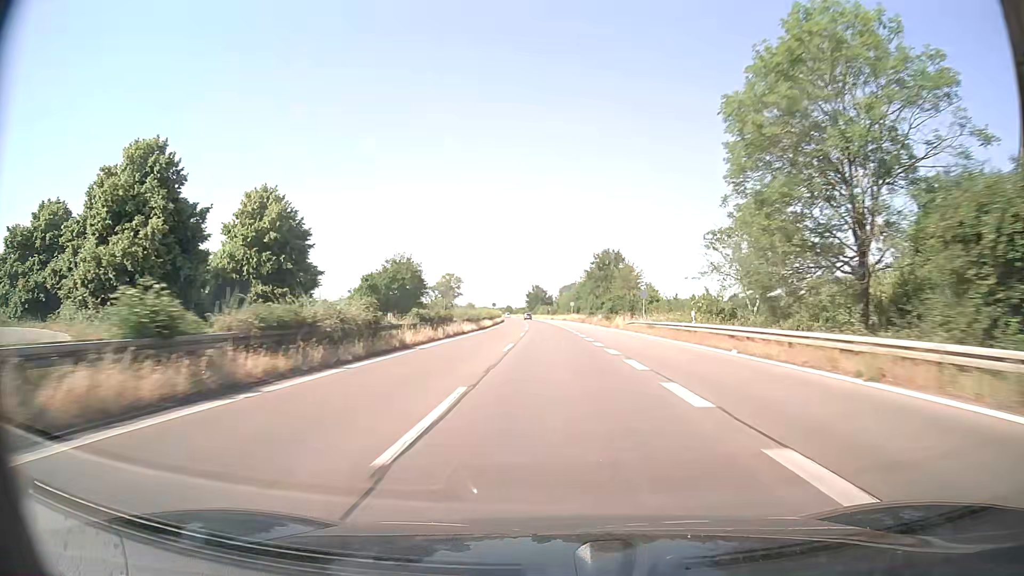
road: trunk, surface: asphalt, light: Day
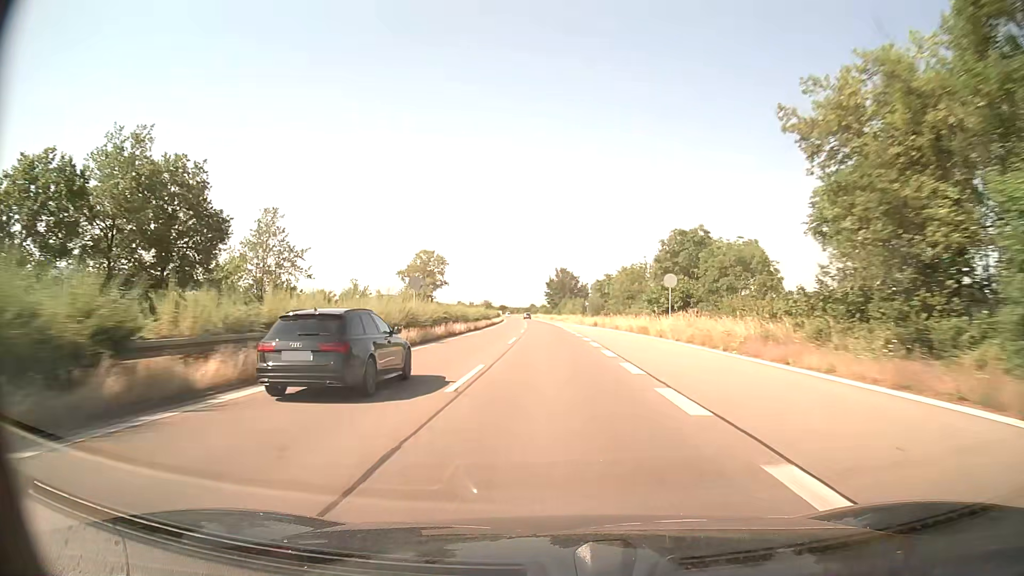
(-2.9, +84.5) m; -3°
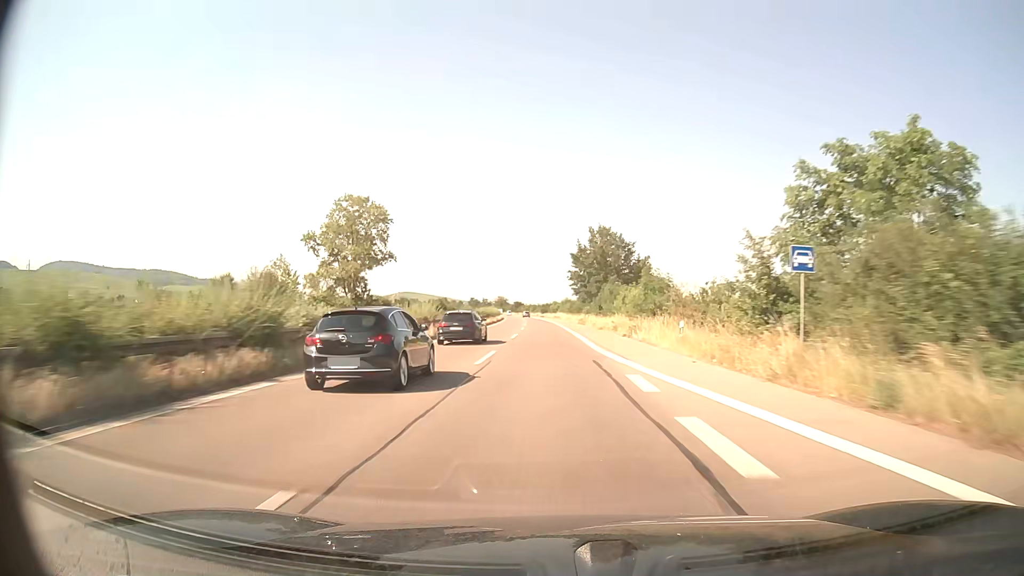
(-1.2, +69.3) m; -2°
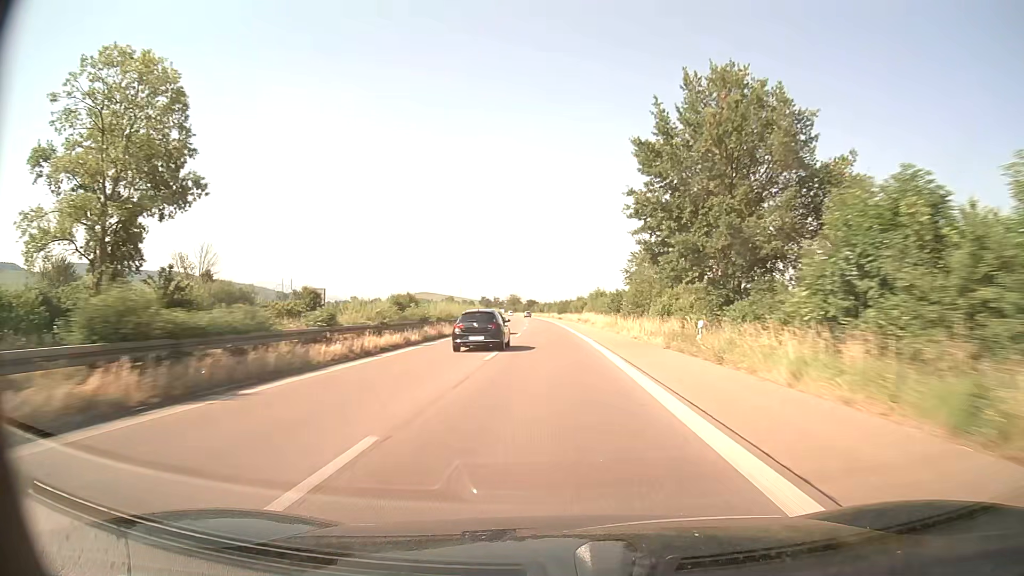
(-0.8, +52.5) m; -2°
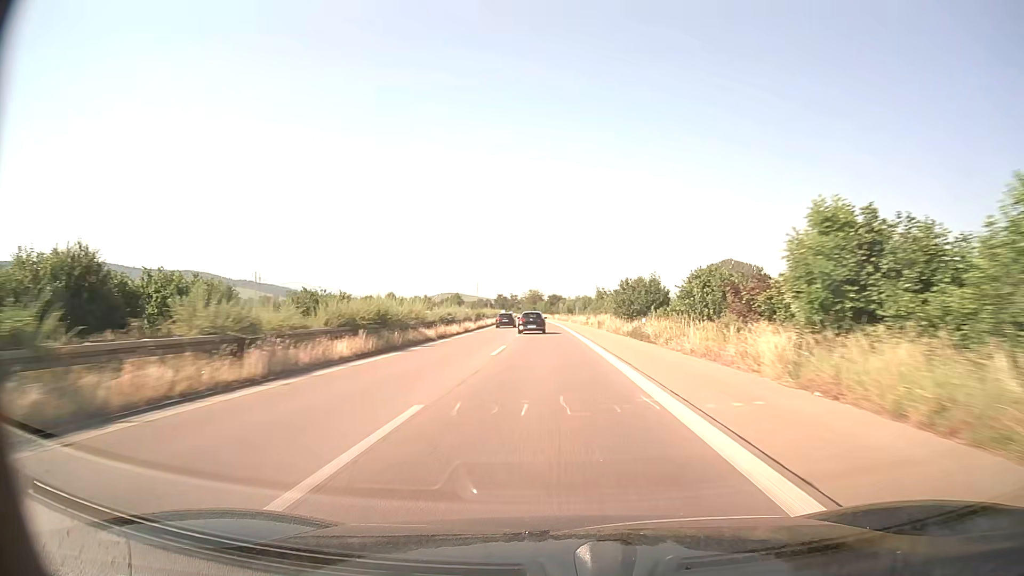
(-1.8, +87.7) m; -2°
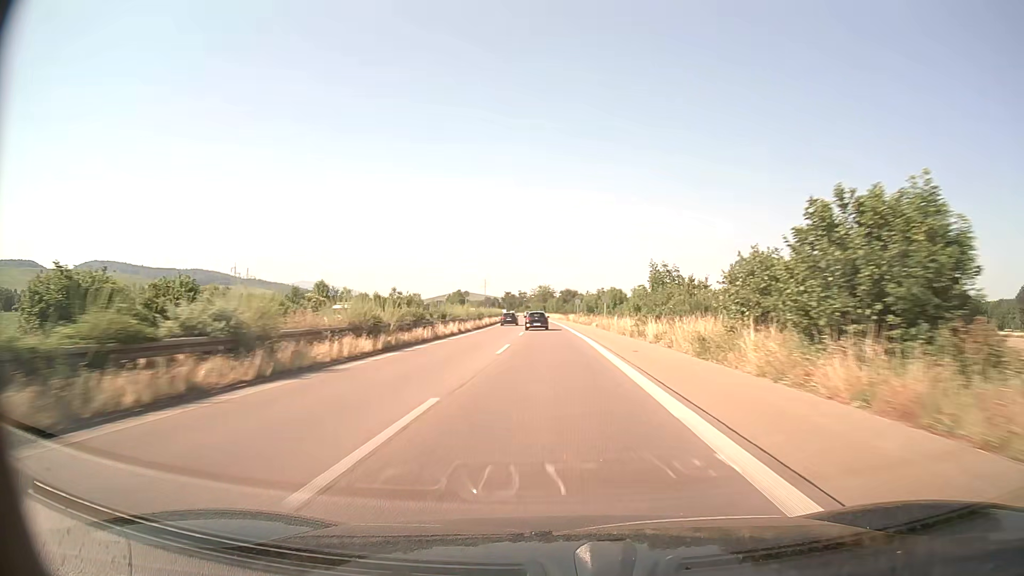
(-0.4, +35.1) m; -1°
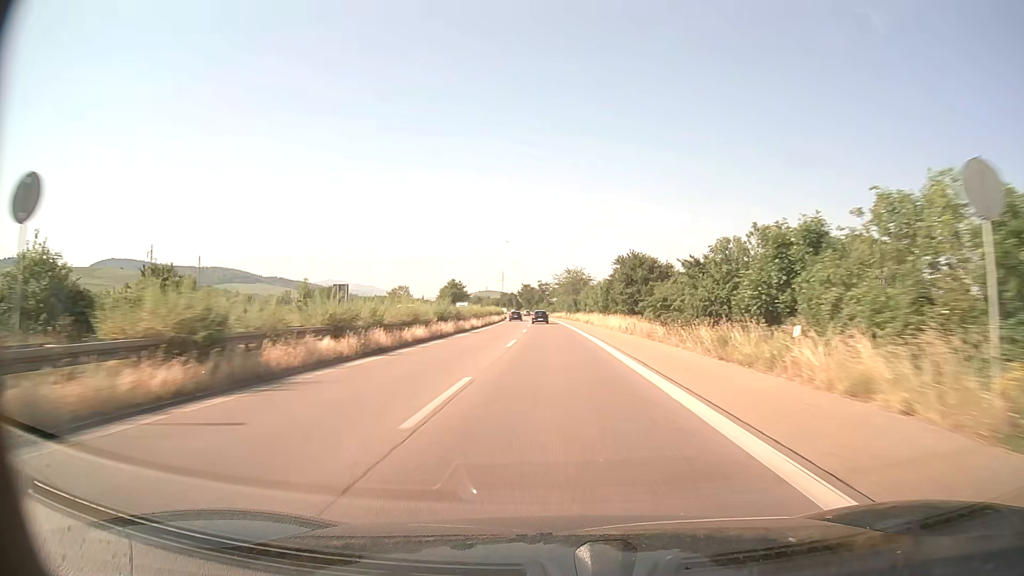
(-2.0, +87.0) m; -2°
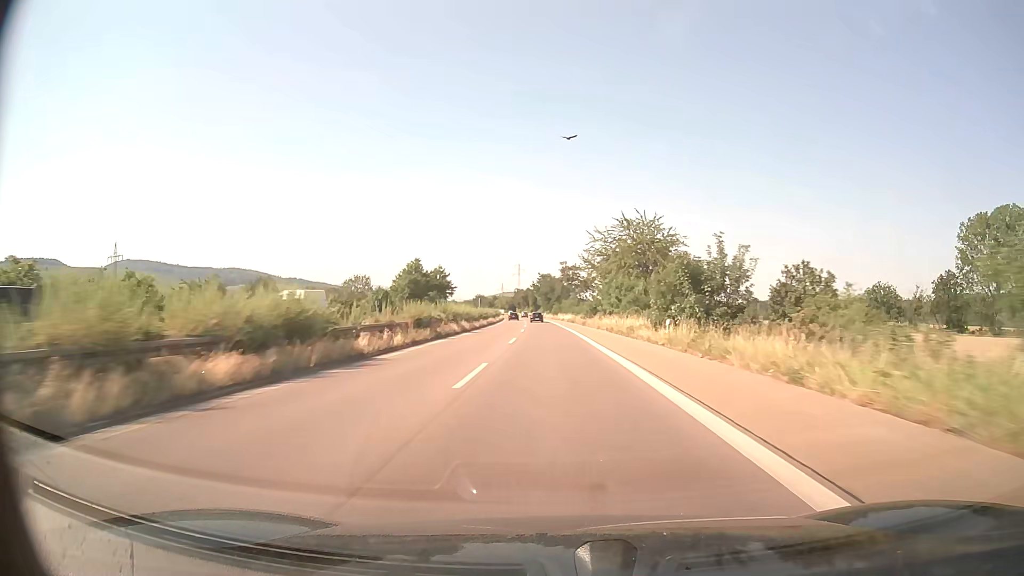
(-1.7, +85.8) m; -2°
